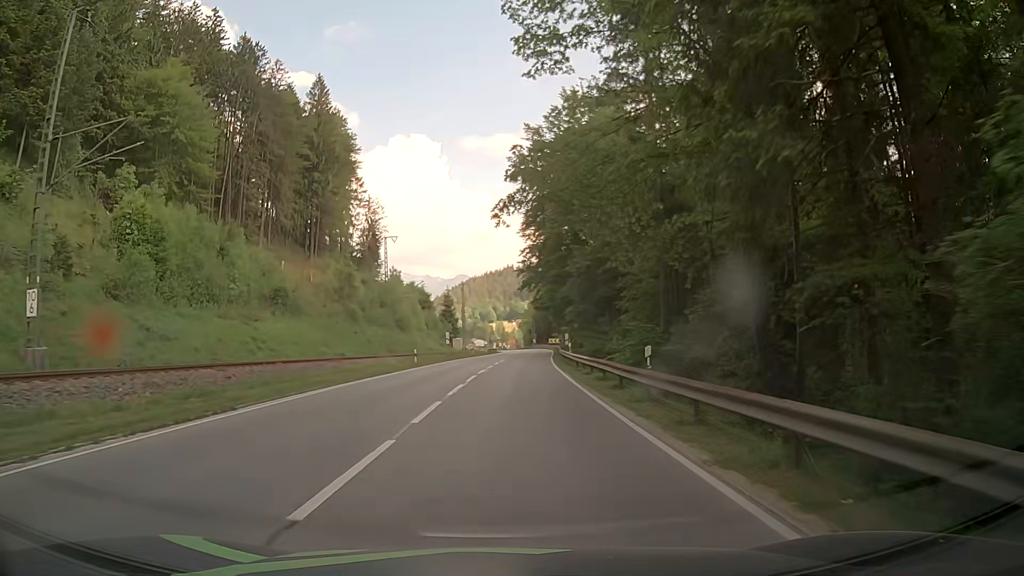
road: primary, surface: asphalt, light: Day
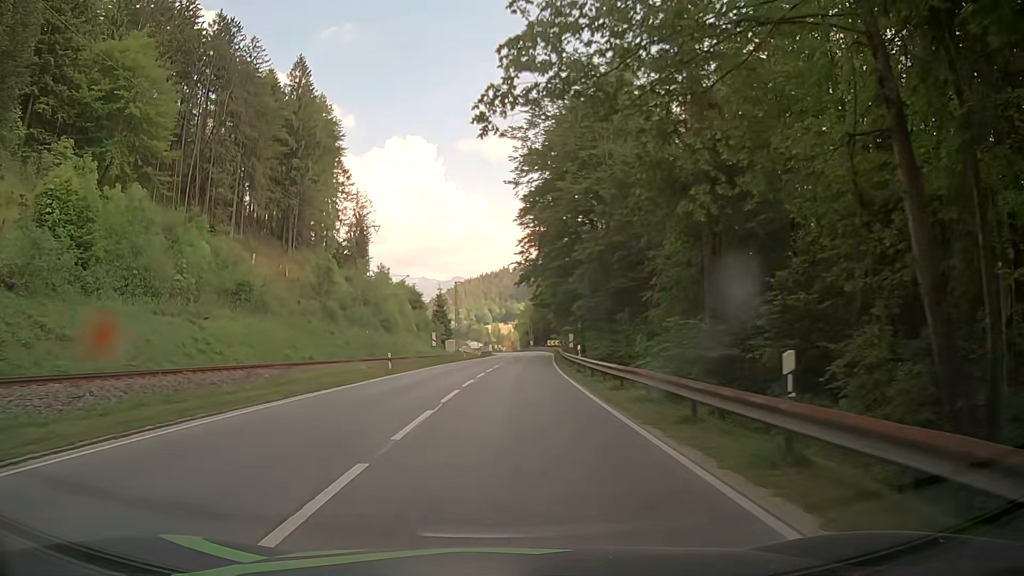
(0.0, +7.8) m; +1°
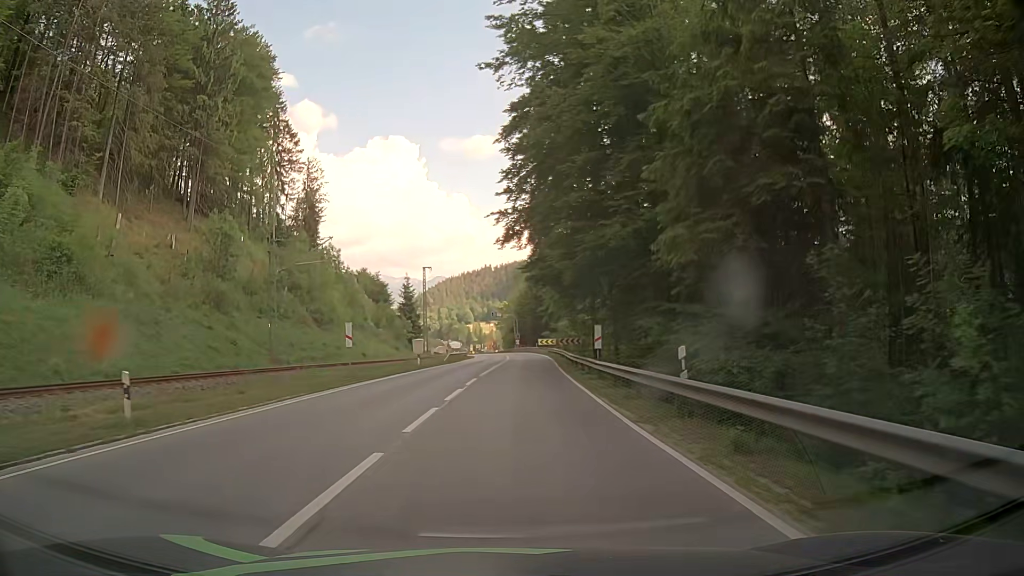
(-0.1, +23.1) m; 0°
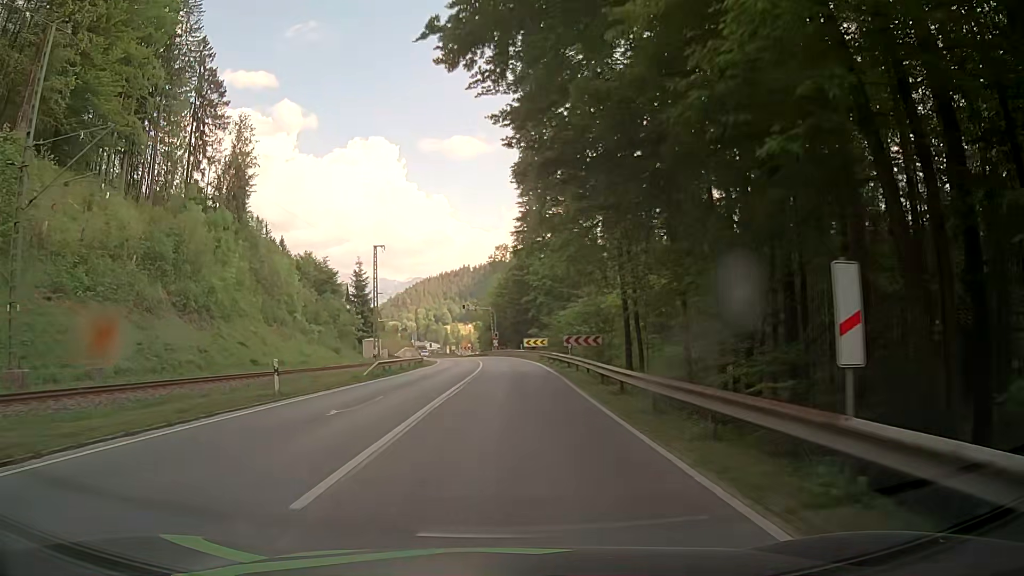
(+0.6, +23.0) m; +2°
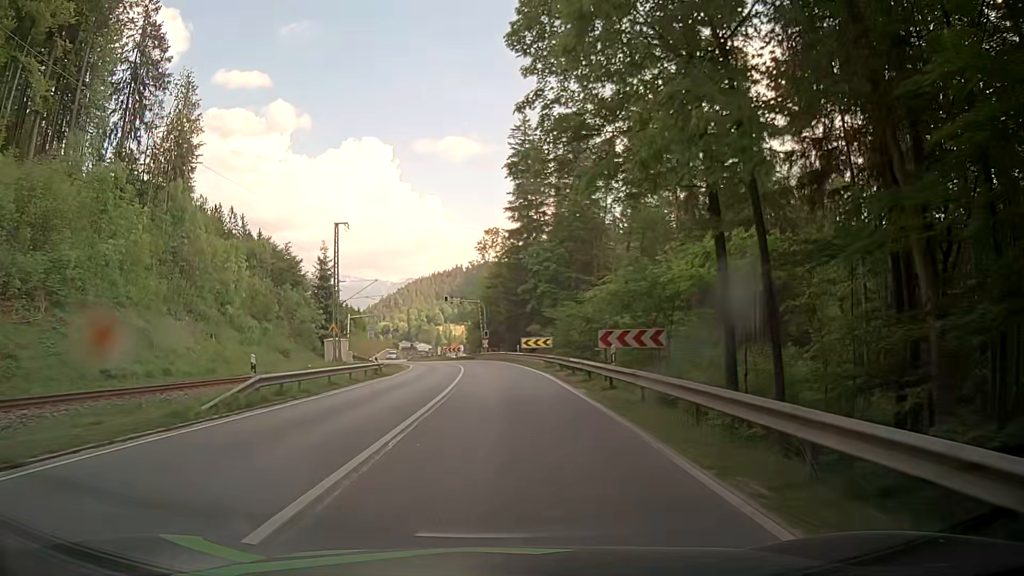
(0.0, +15.3) m; 0°
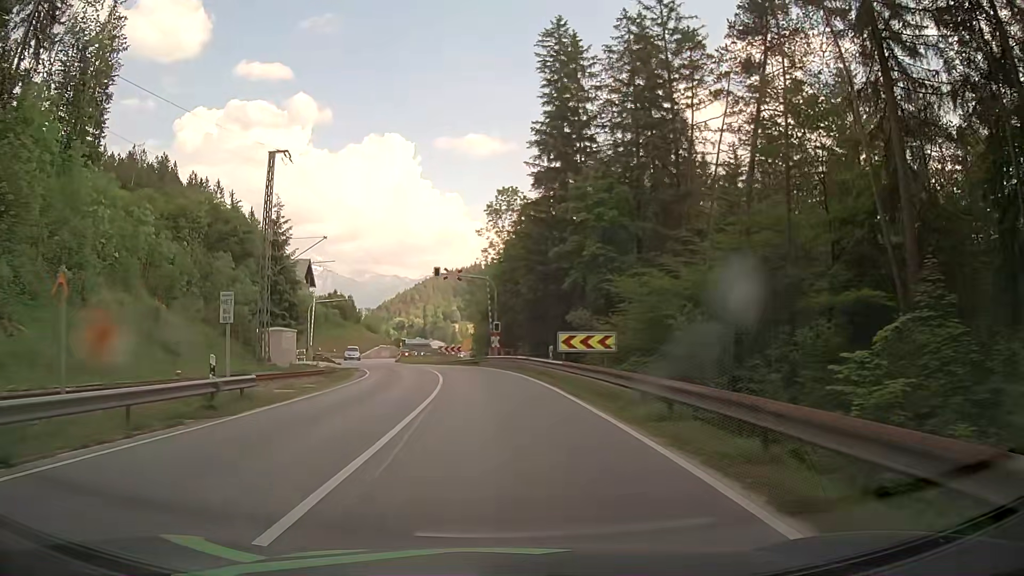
(-0.1, +22.8) m; -1°
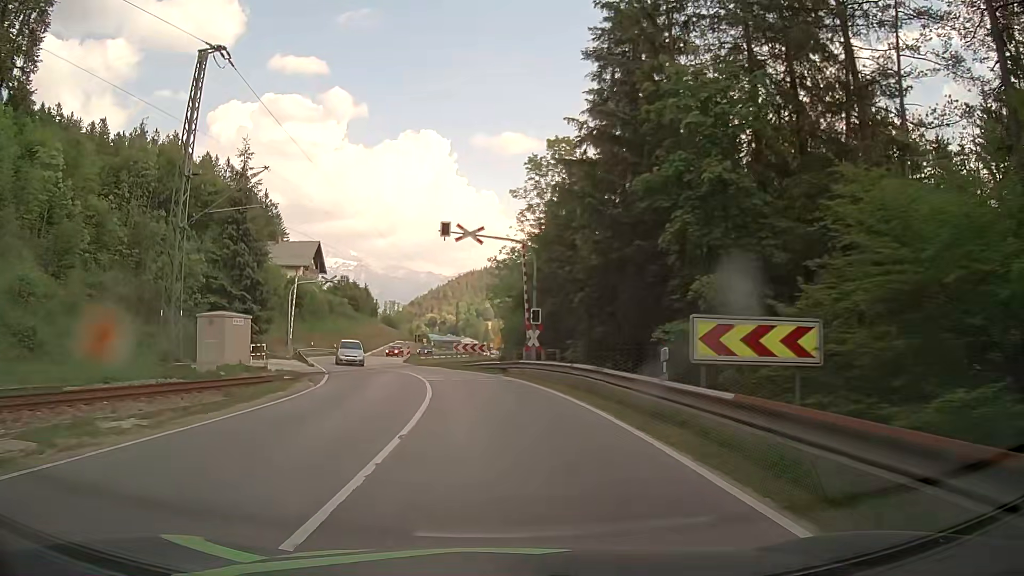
(-0.4, +15.2) m; -3°
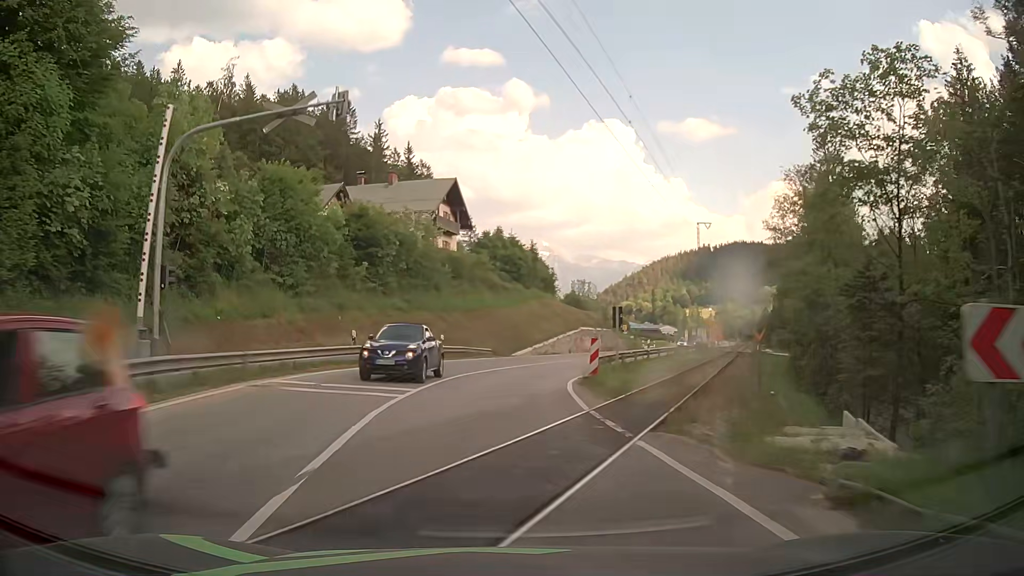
(-4.6, +37.6) m; -16°
(0, +10) (0, +20) (+1, +30) (+4, +39) (+8, +49) (+11, +58) (+14, +68) (+17, +77) (+20, +87) (+23, +96) m
